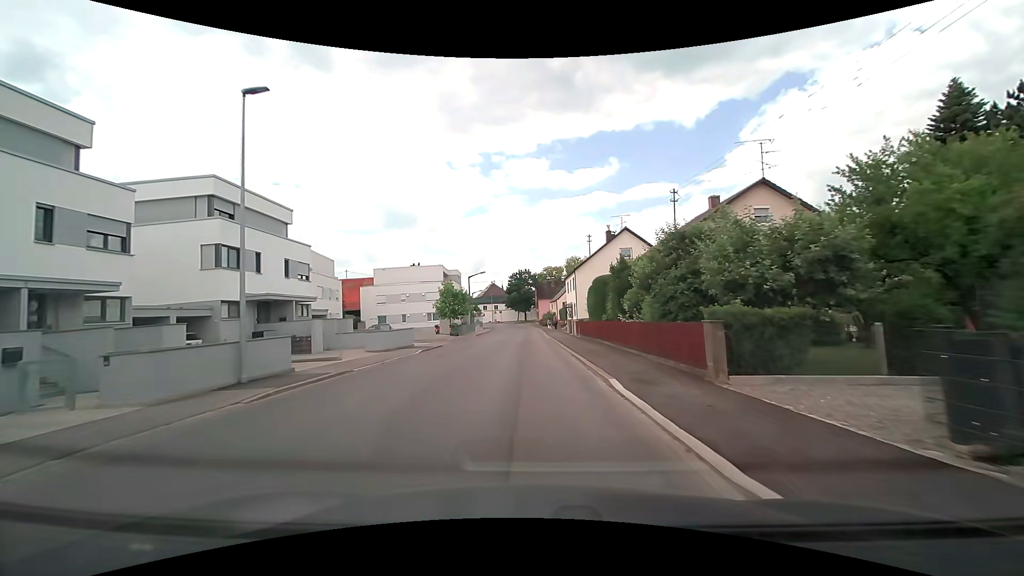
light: Day
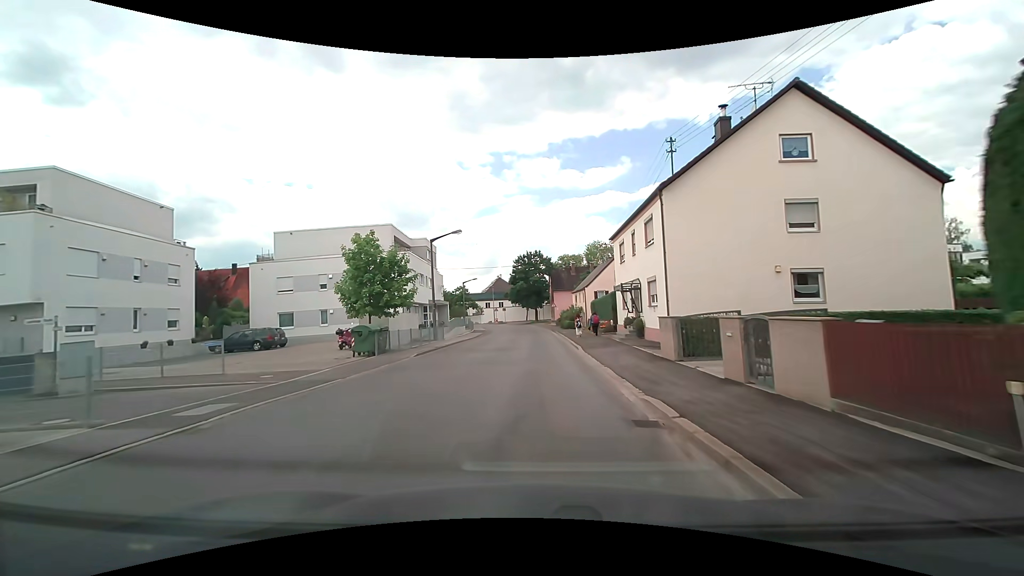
(-0.6, +32.1) m; -2°
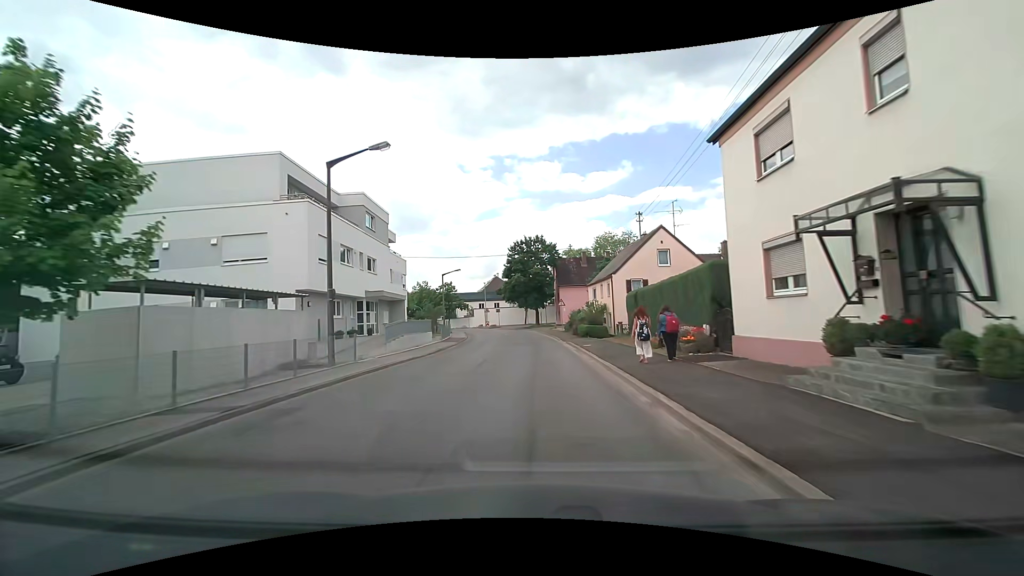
(0.0, +19.4) m; 0°
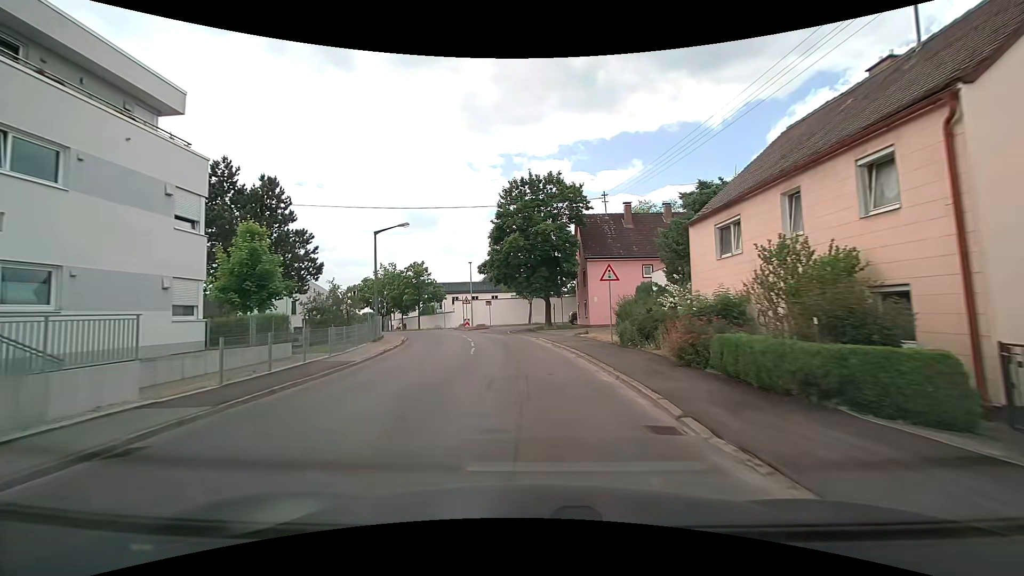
(-0.2, +29.8) m; -1°
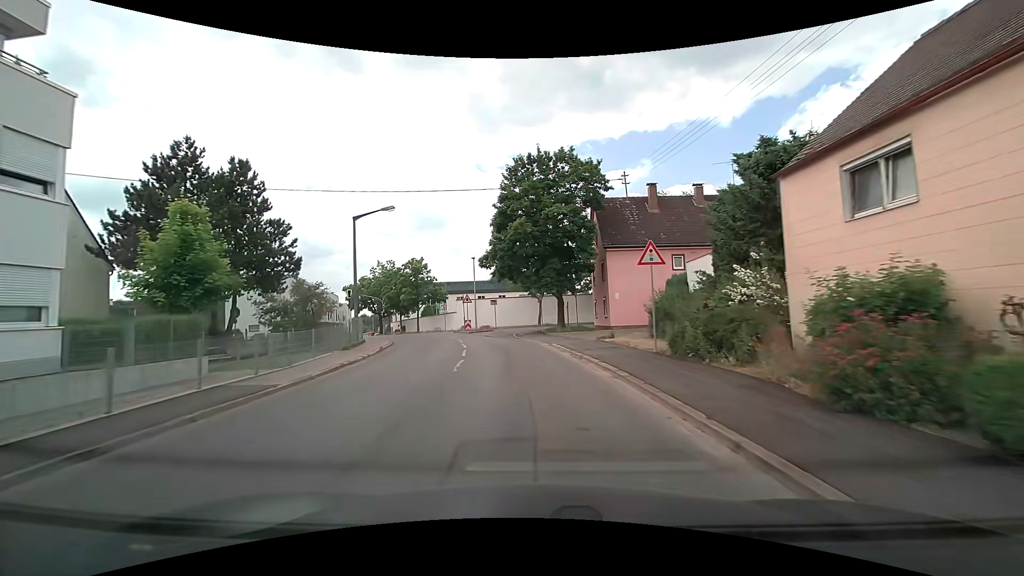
(0.0, +5.9) m; -1°
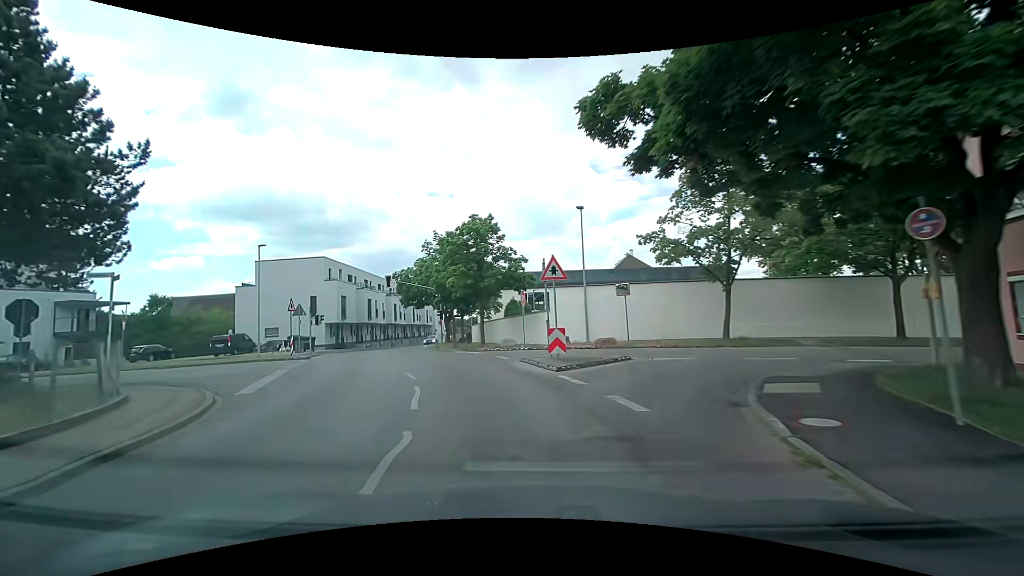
(-2.5, +27.3) m; -14°
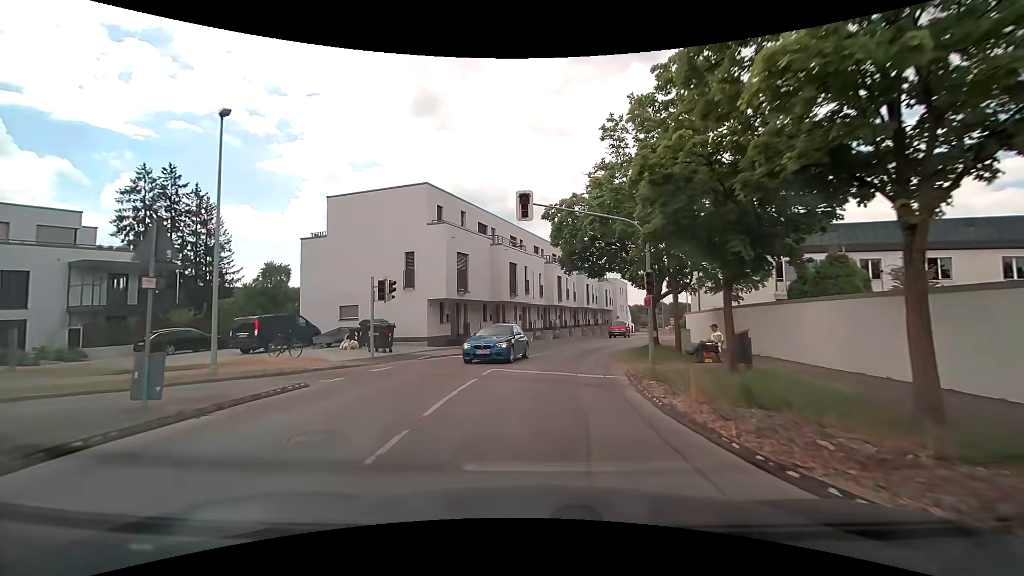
(-5.0, +25.1) m; -19°
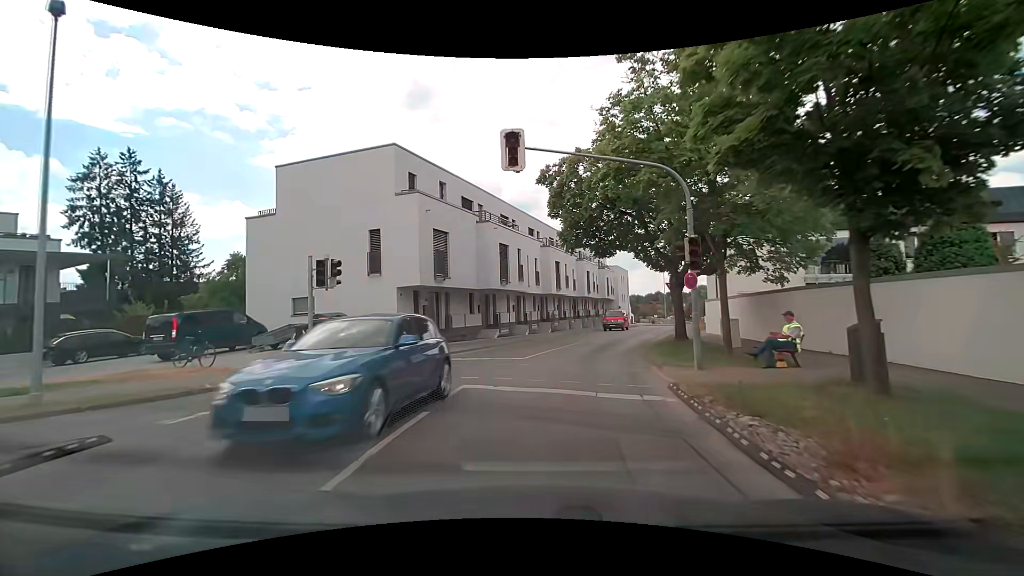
(0.0, +5.4) m; 0°
